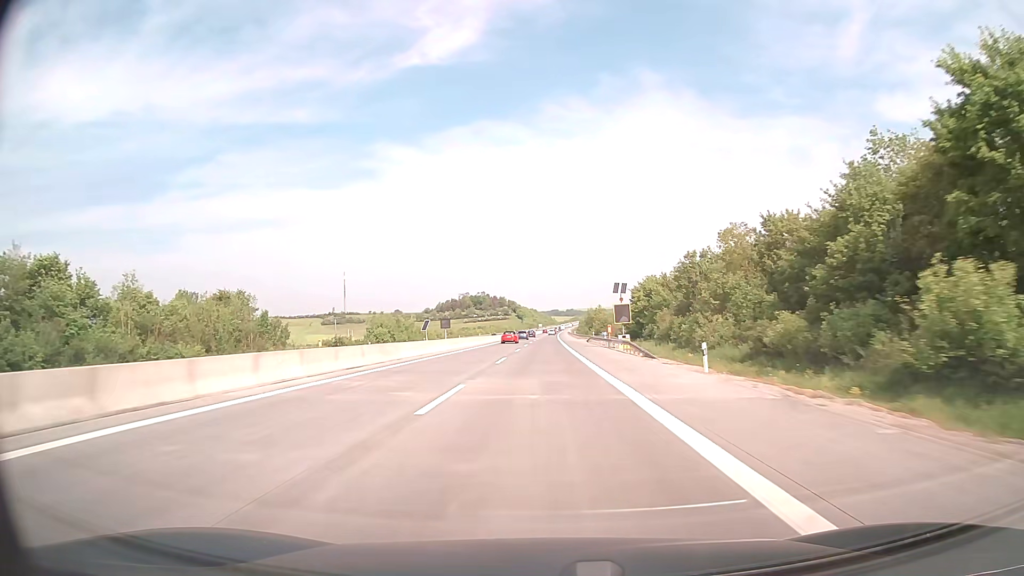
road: motorway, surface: concrete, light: Day
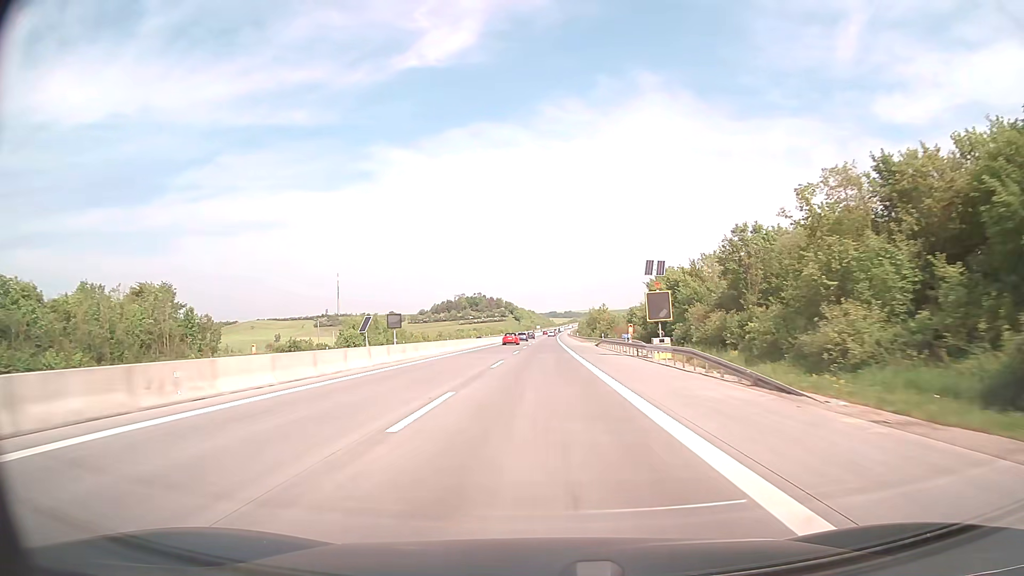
(+0.1, +19.8) m; 0°
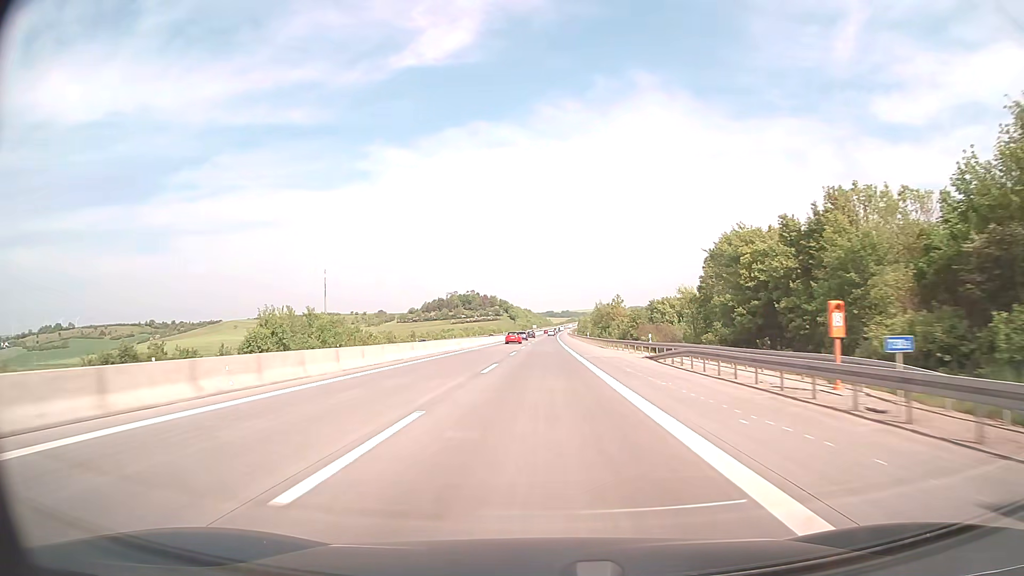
(+0.1, +39.6) m; 0°
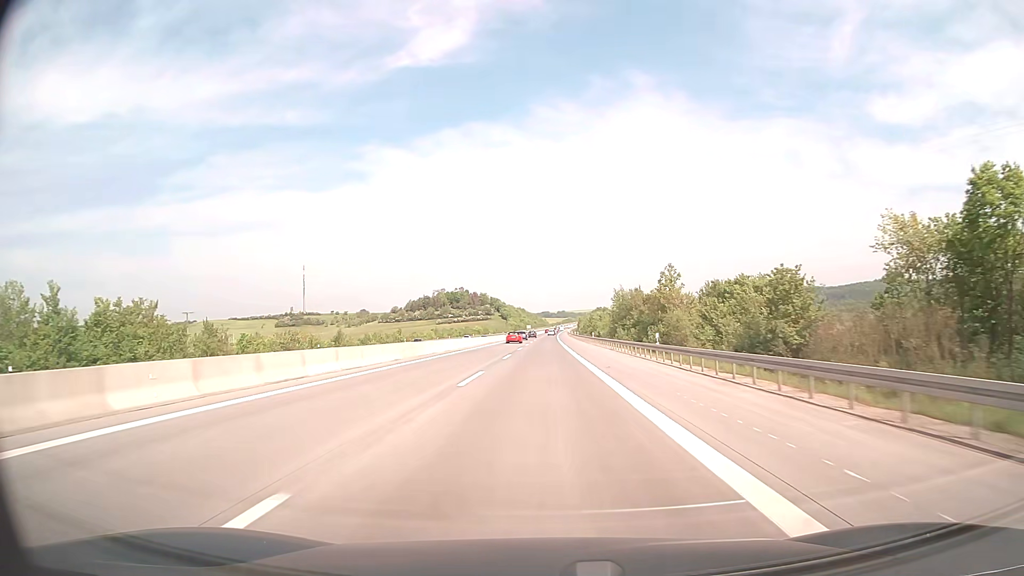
(+0.2, +59.4) m; 0°
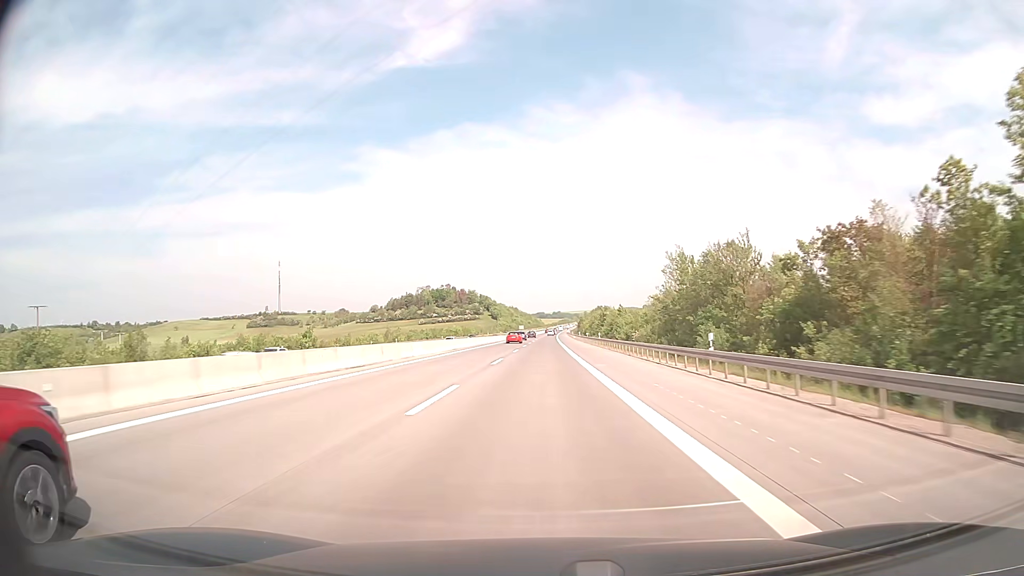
(+0.2, +59.4) m; 0°
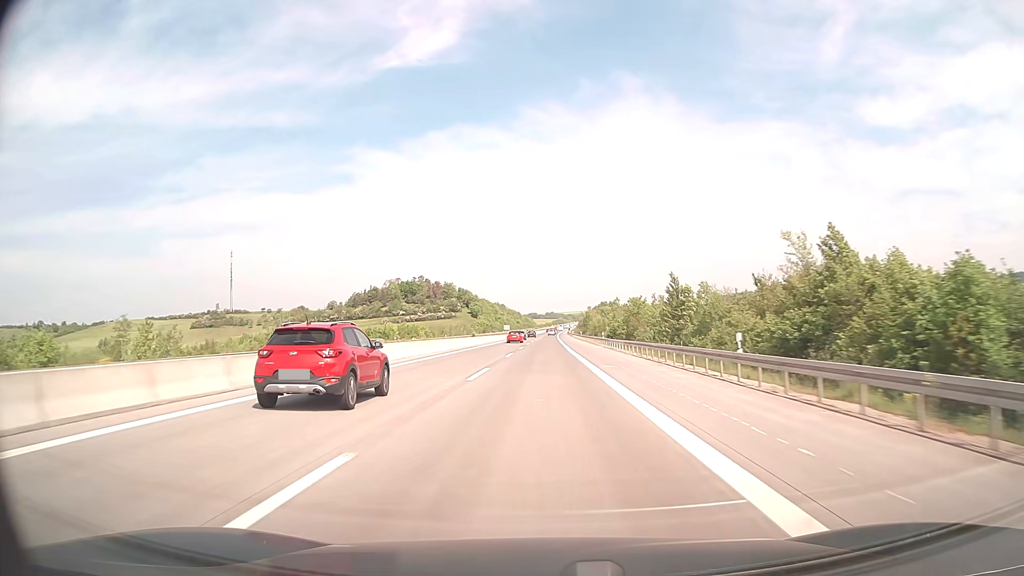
(+0.4, +99.0) m; +1°
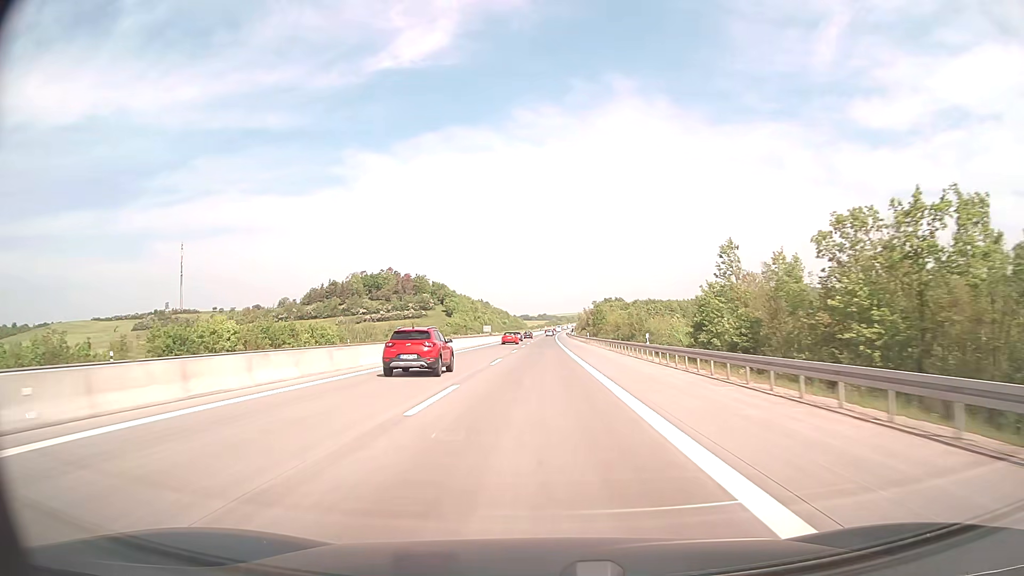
(+0.4, +79.2) m; +1°
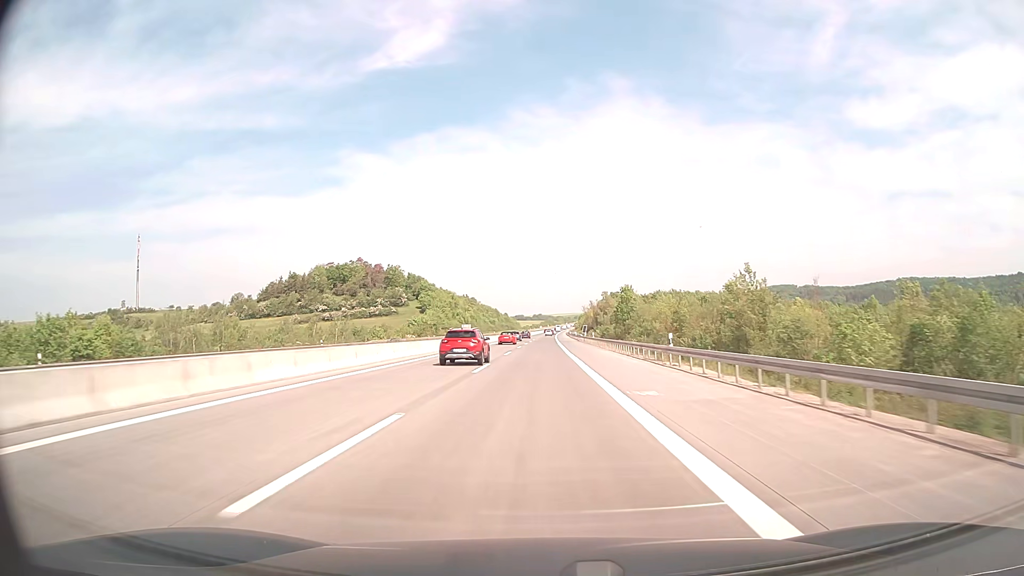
(+0.2, +59.4) m; 0°
(0, +10) (0, +20) (0, +30) (0, +40) (0, +50) (0, +60) (0, +70) (0, +80) (0, +90) (0, +100) m
